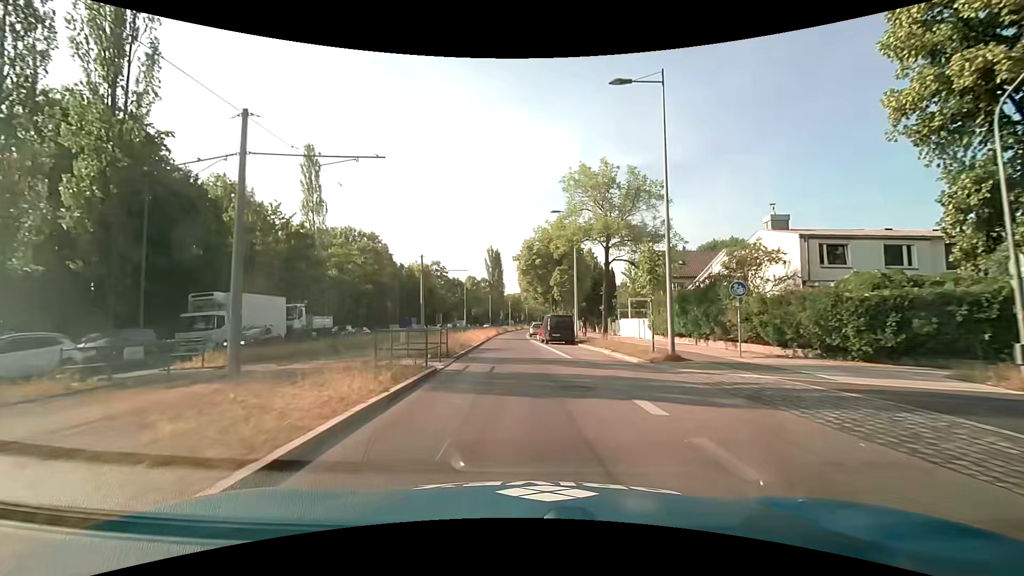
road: secondary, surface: asphalt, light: Day
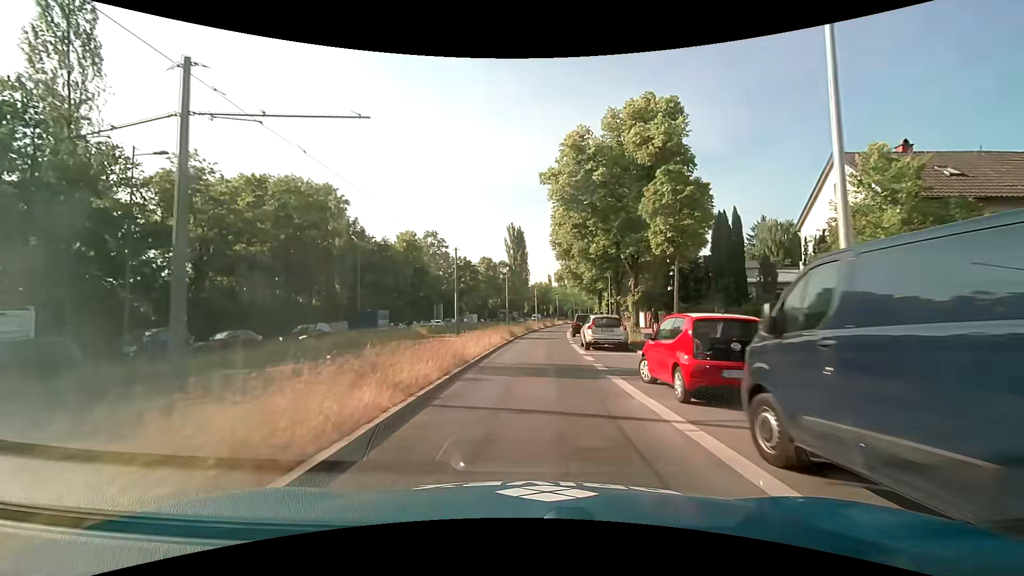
(-1.1, +31.3) m; -3°
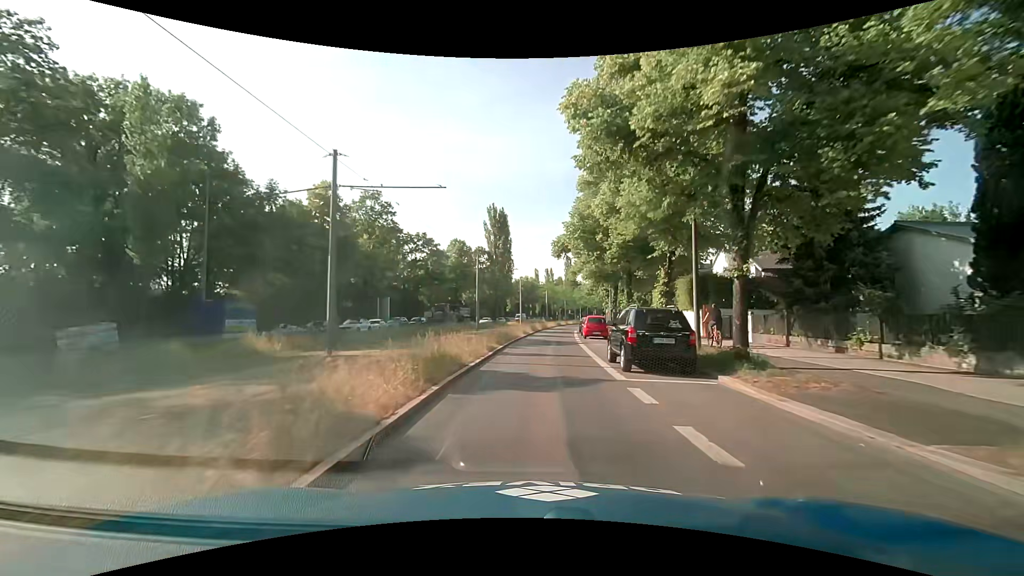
(+0.1, +23.1) m; +1°
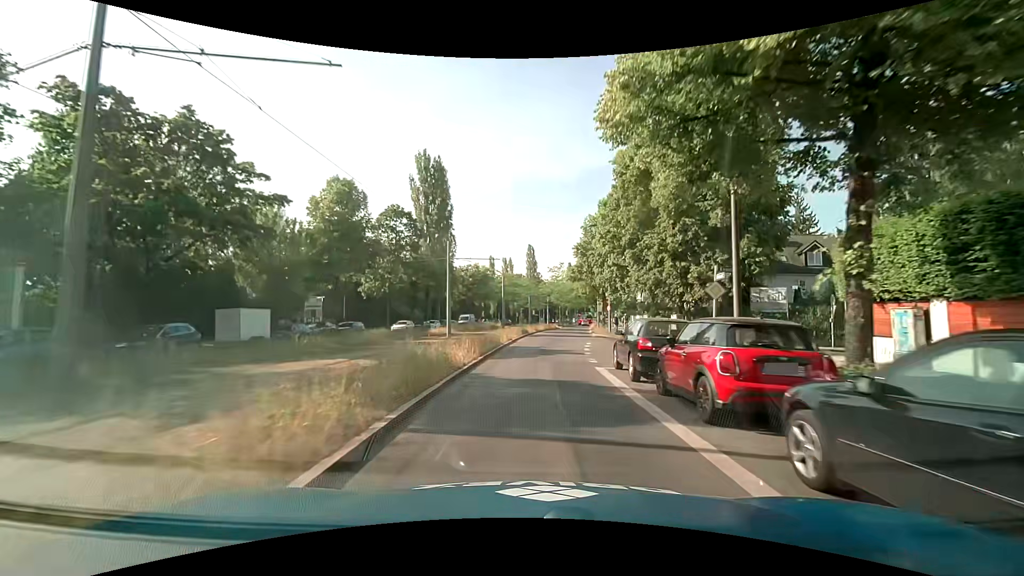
(+1.6, +37.7) m; +5°
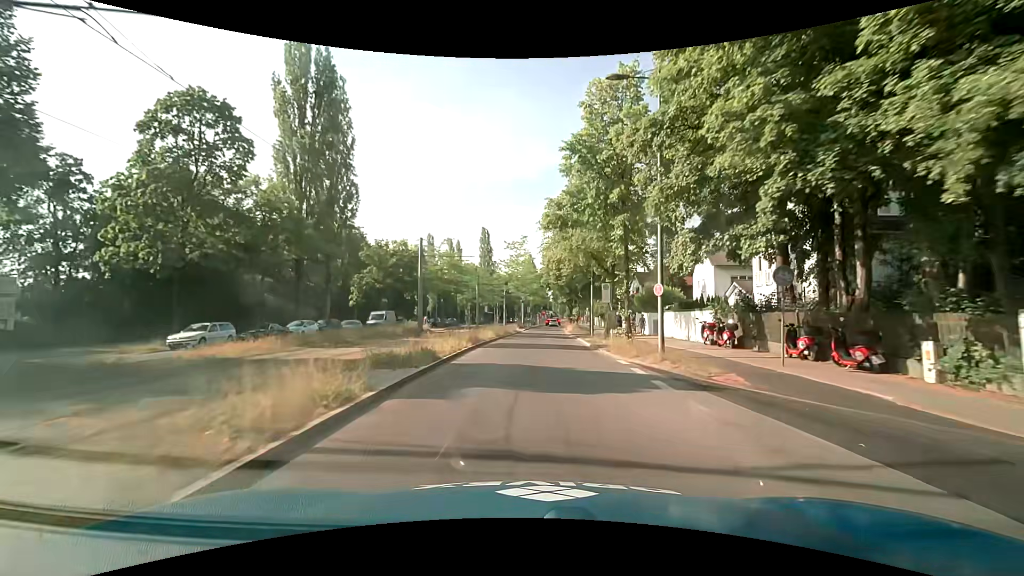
(+1.1, +29.8) m; +5°
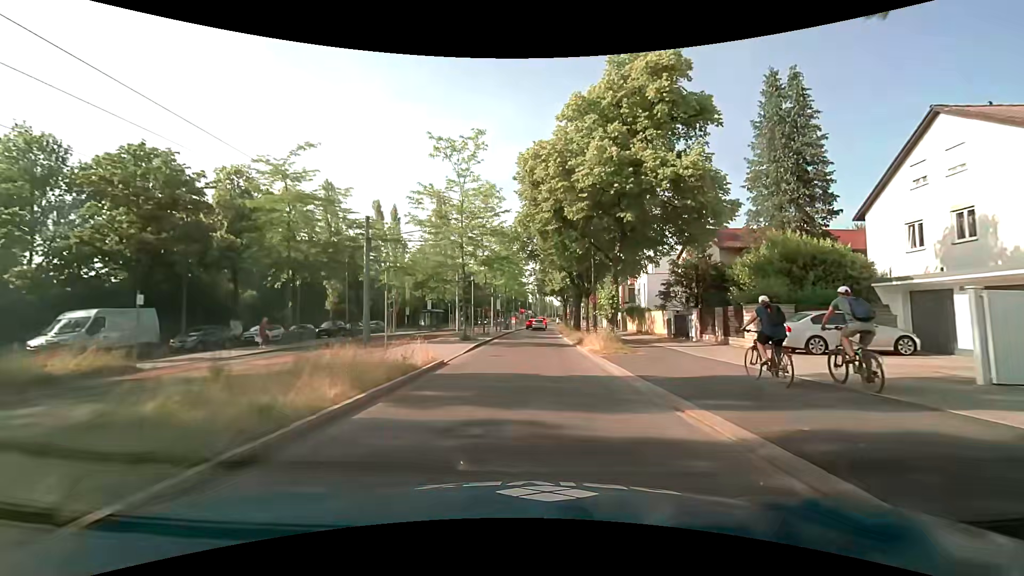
(+0.8, +36.7) m; +2°
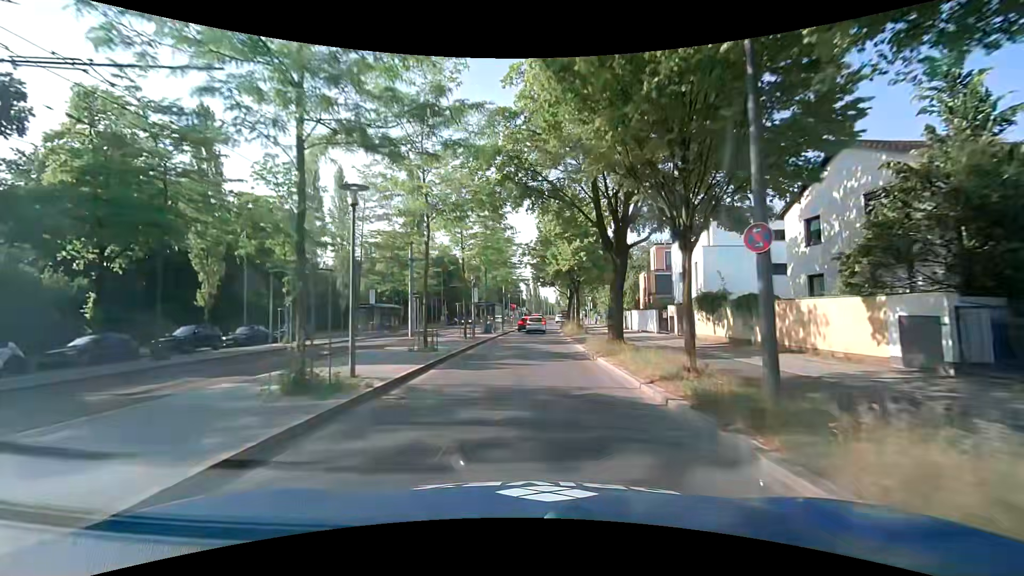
(+0.2, +19.6) m; +1°
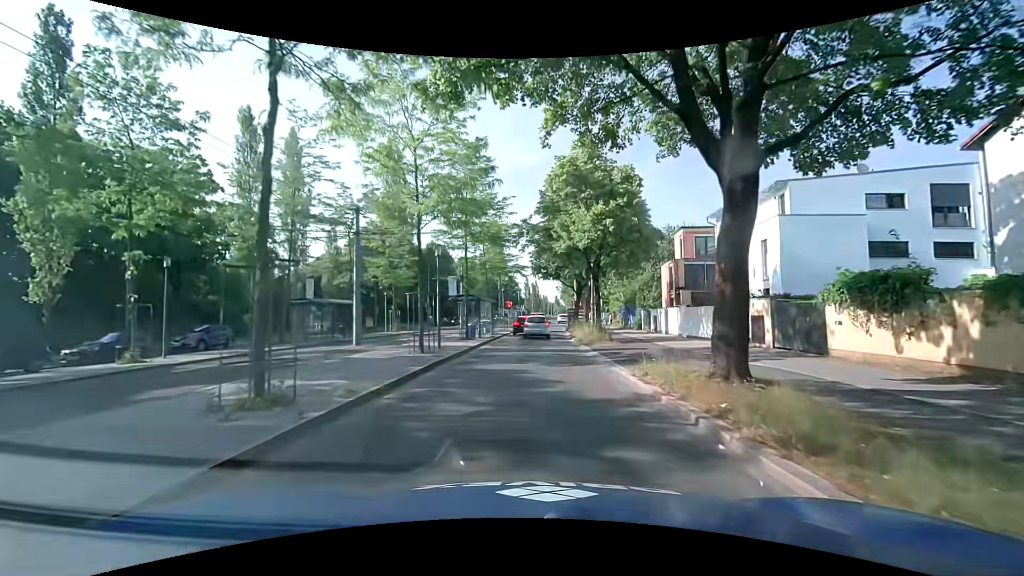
(0.0, +11.0) m; 0°
(0, +10) (0, +20) (0, +30) (+1, +40) (+1, +50) (+2, +60) (+2, +70) (+2, +80) (+3, +90) (+3, +100) m
